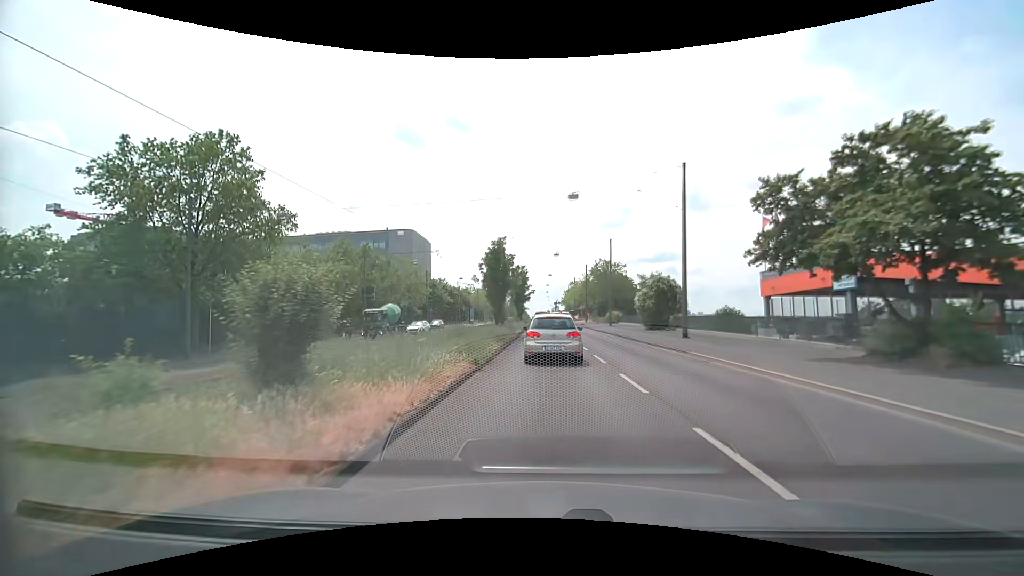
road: primary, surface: asphalt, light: Day
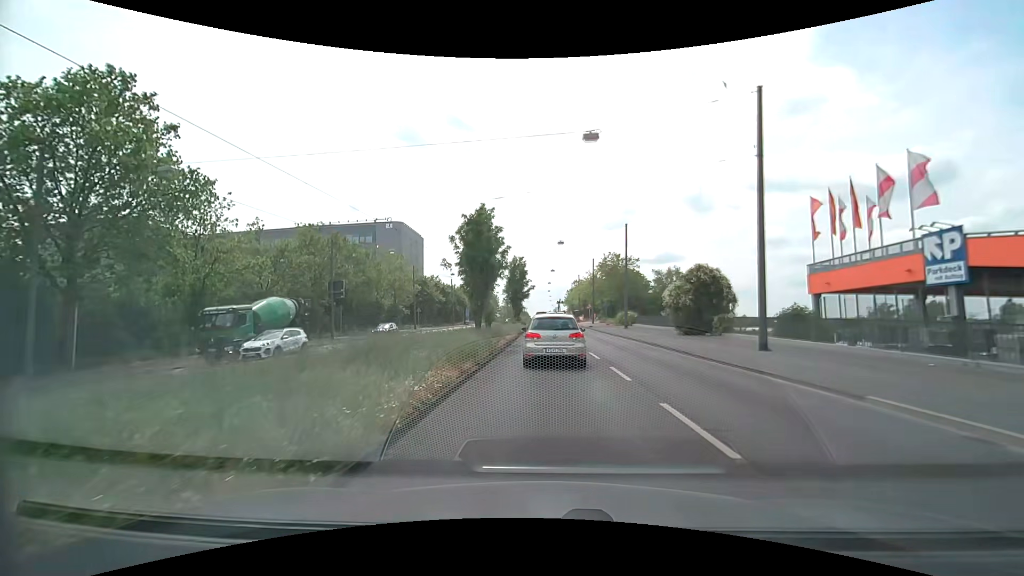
(+0.1, +10.2) m; +1°
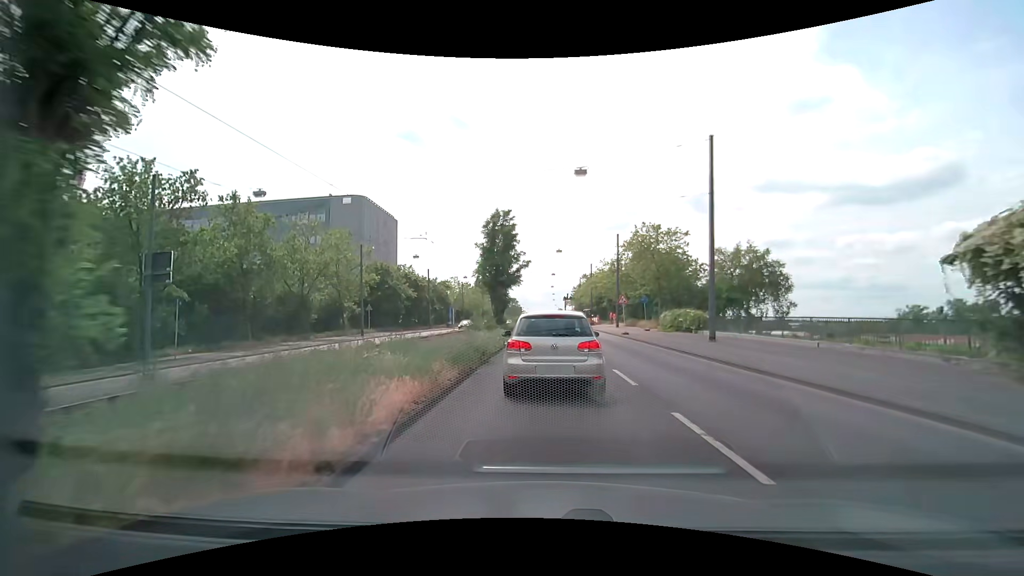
(-0.2, +24.8) m; 0°
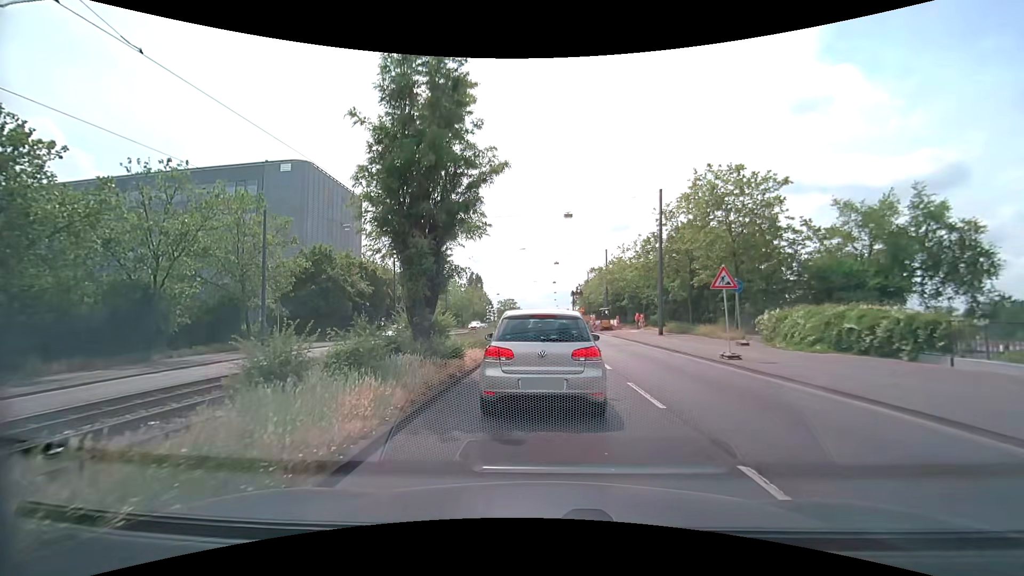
(-0.1, +20.2) m; 0°
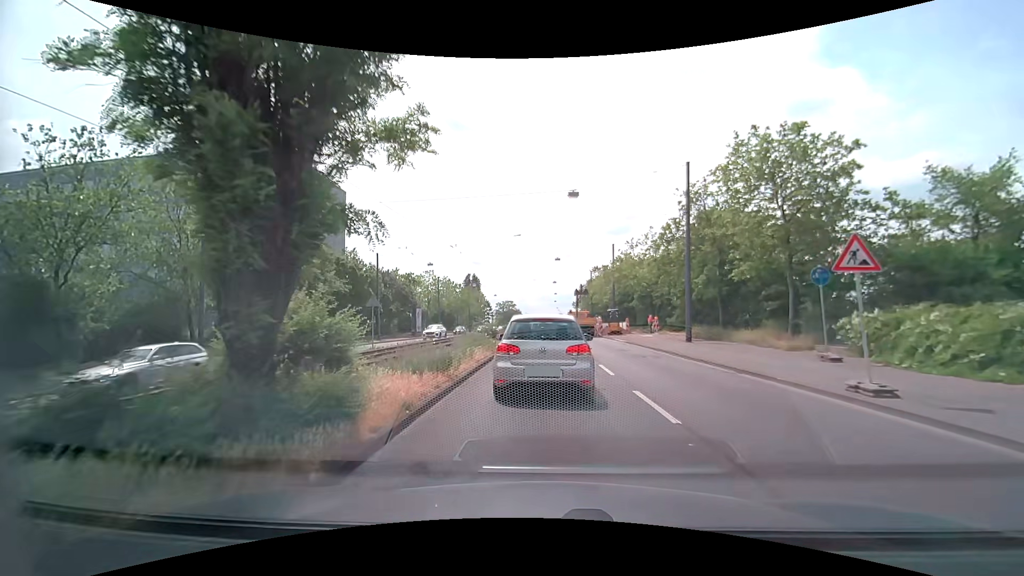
(0.0, +6.9) m; -1°
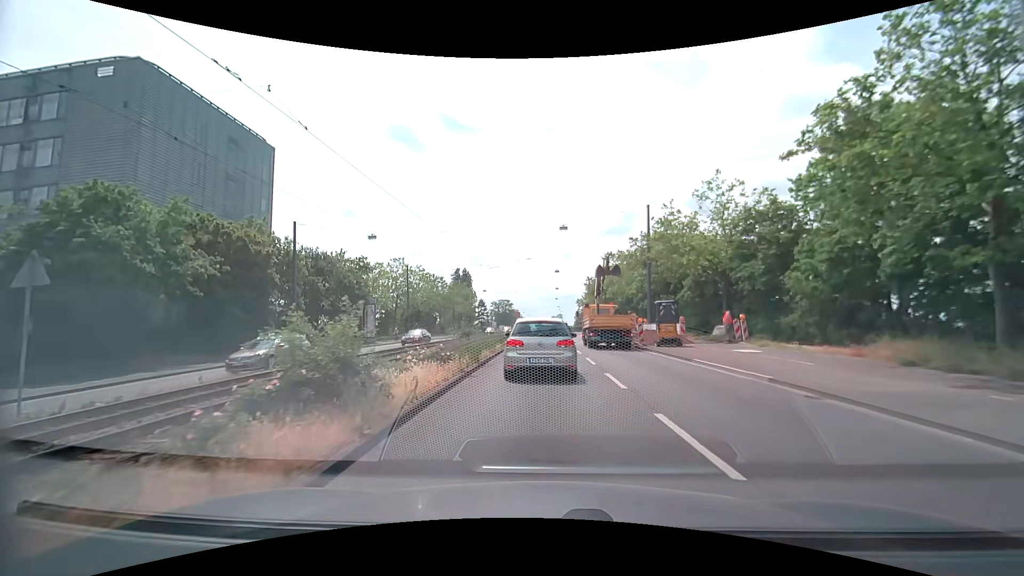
(+0.3, +20.7) m; +1°
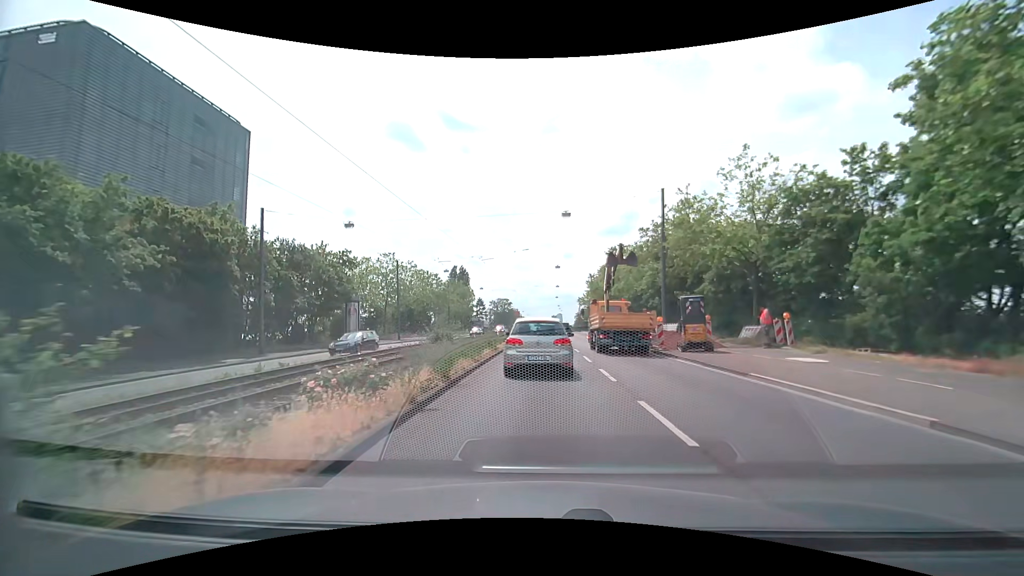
(0.0, +4.9) m; 0°
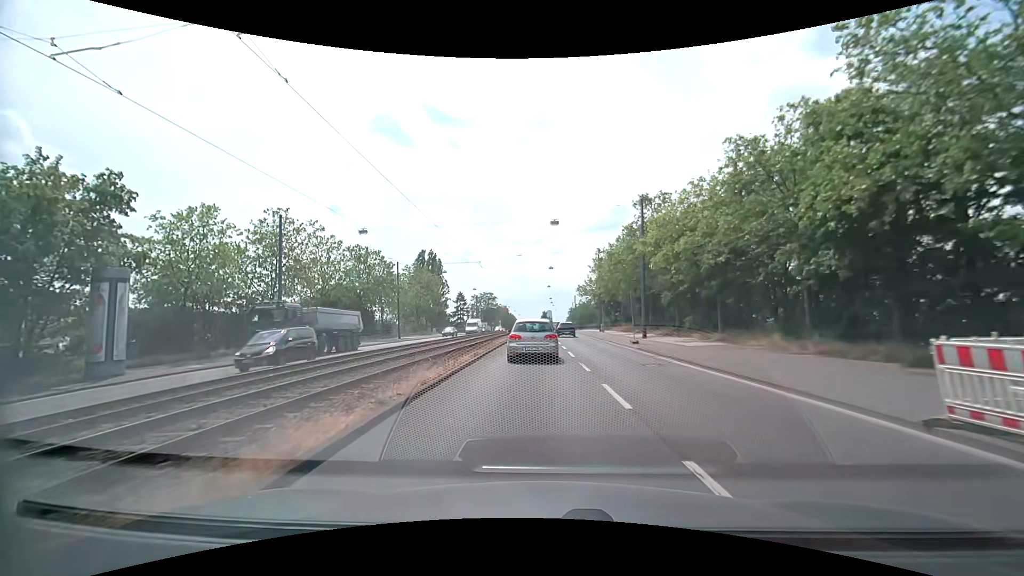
(0.0, +28.1) m; 0°
(0, +10) (+1, +20) (+2, +30) (+3, +40) (+3, +50) (+3, +60) (+4, +70) (+4, +80) (+4, +90) (+4, +100) m
